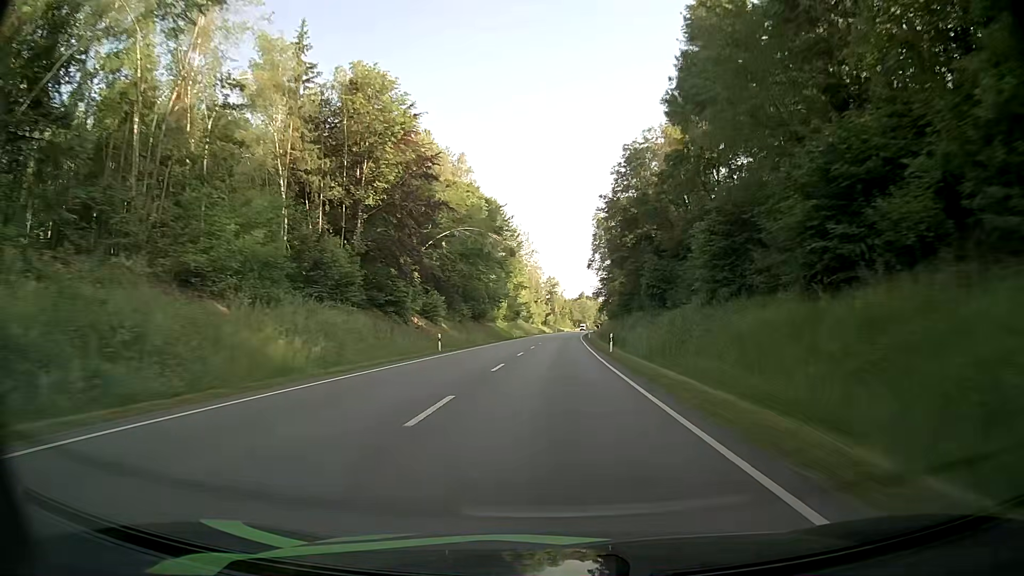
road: primary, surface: asphalt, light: Day
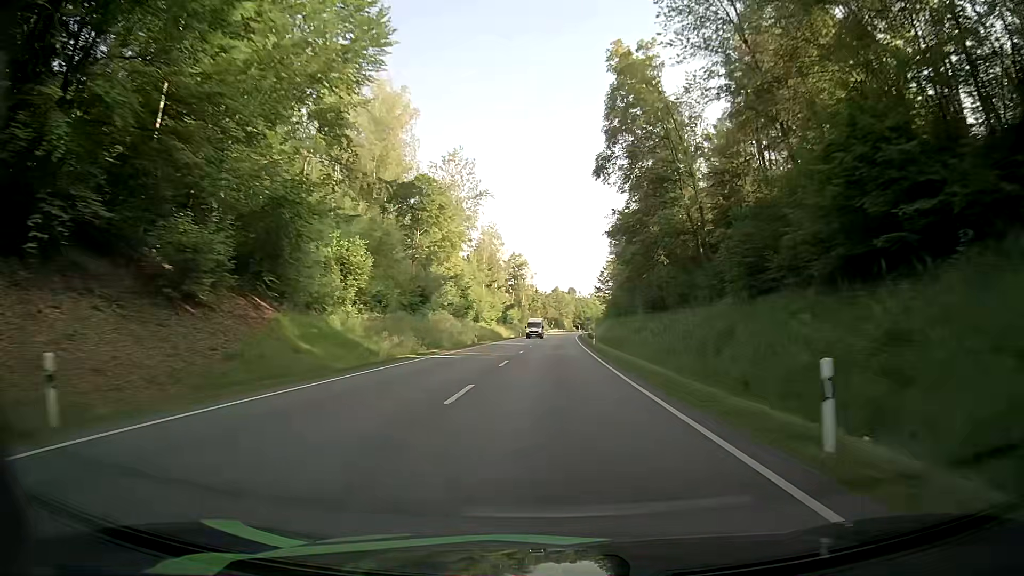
(+1.7, +81.1) m; +2°
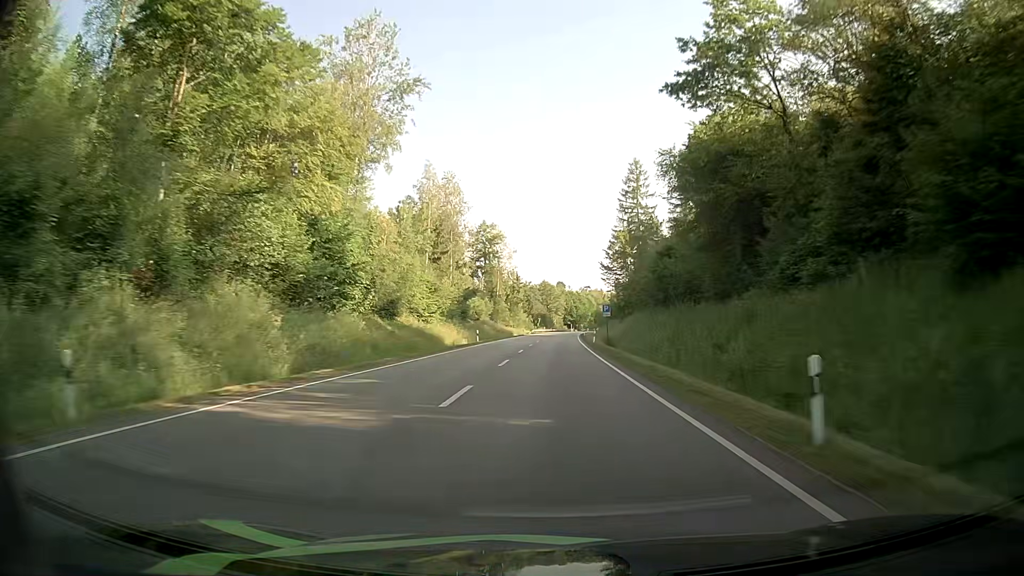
(+0.6, +48.5) m; +1°
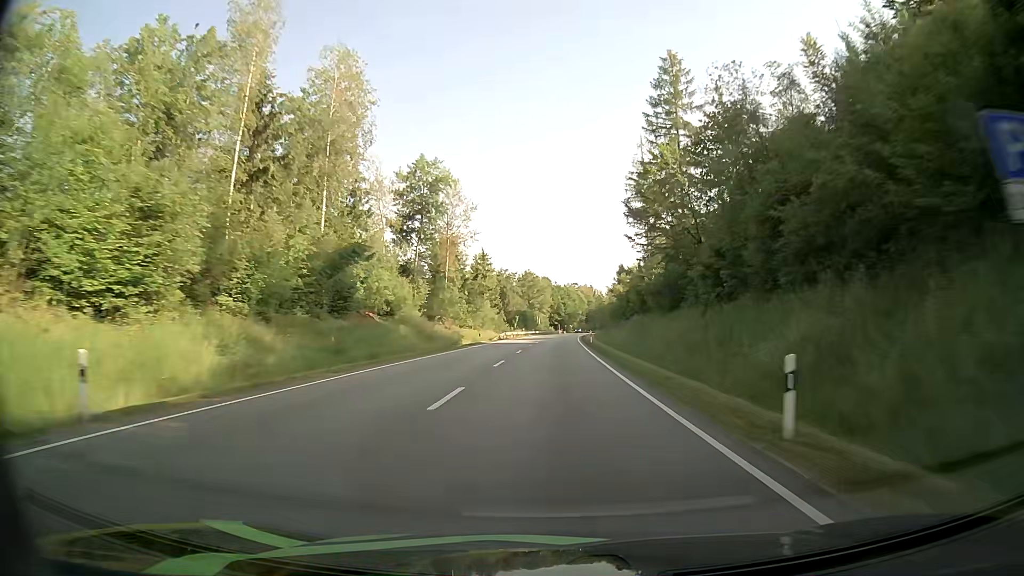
(+0.8, +48.2) m; +2°
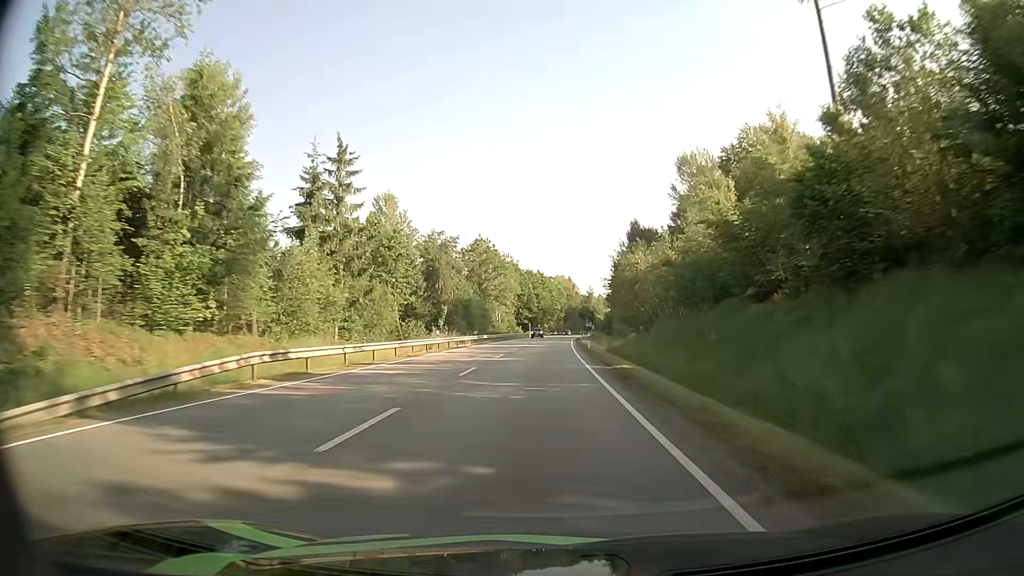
(+1.1, +63.7) m; +2°
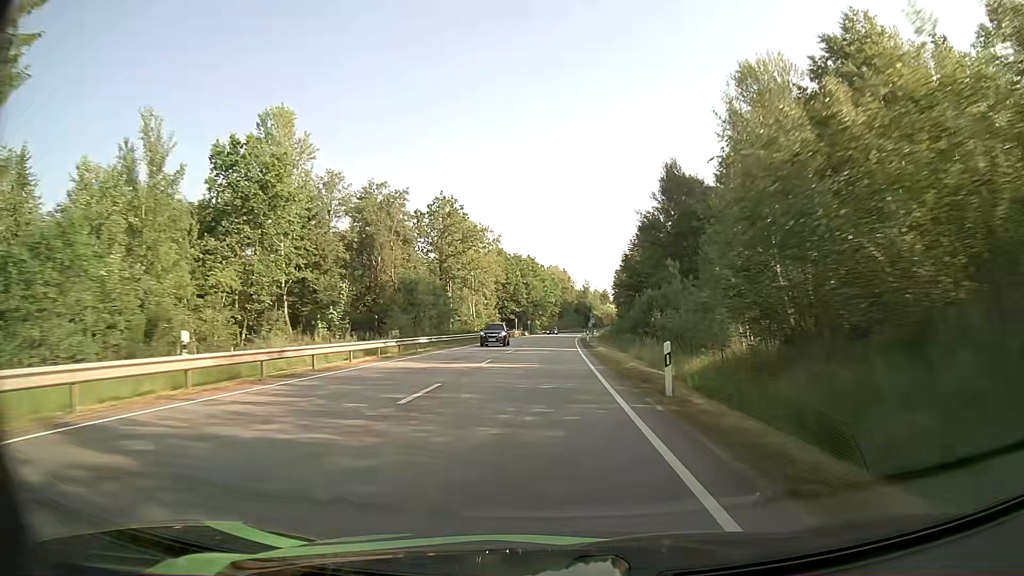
(+0.3, +31.4) m; +1°
(0, +10) (0, +20) (0, +30) (+1, +40) (+1, +50) (+1, +60) (+1, +70) (+2, +80) (+2, +90) (+3, +100) m
